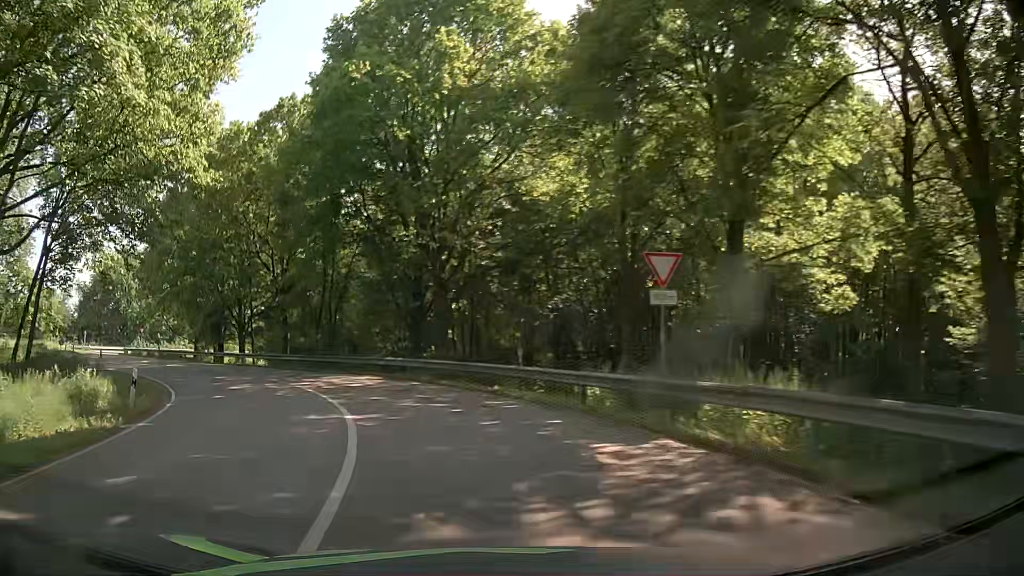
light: Day
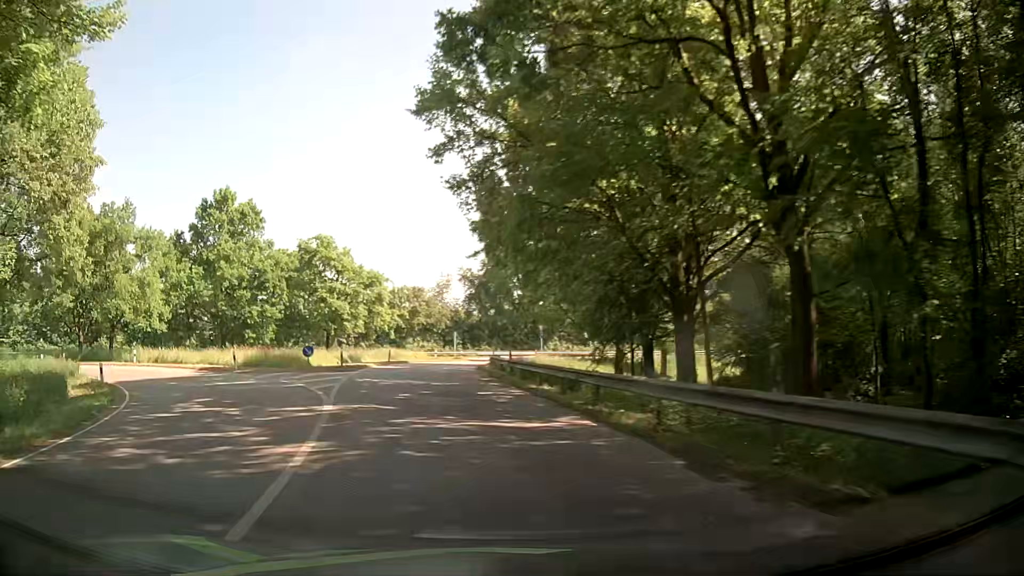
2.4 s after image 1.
(-10.3, +31.0) m; -36°
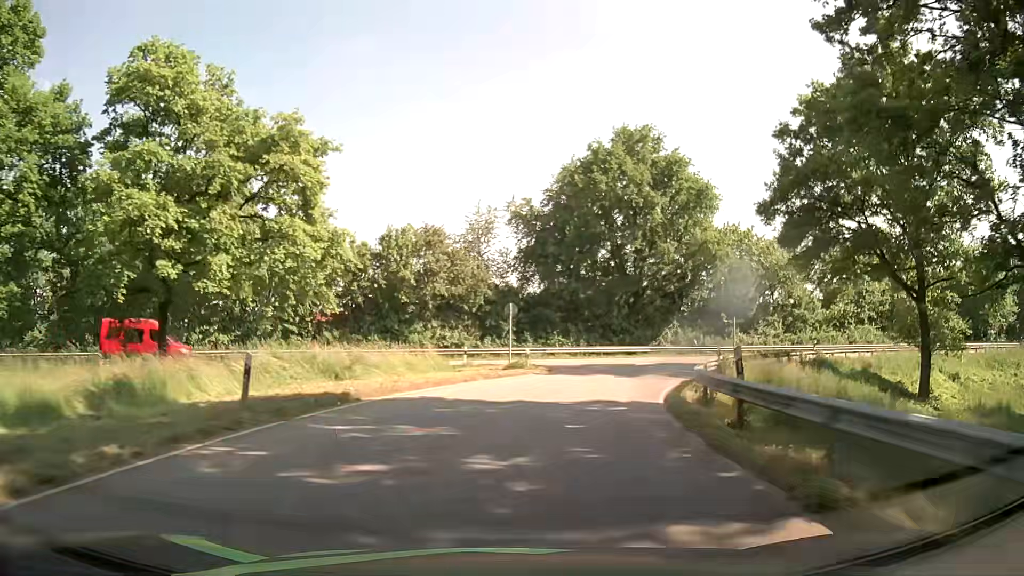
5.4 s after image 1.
(-7.0, +40.1) m; -8°
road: primary_link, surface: asphalt
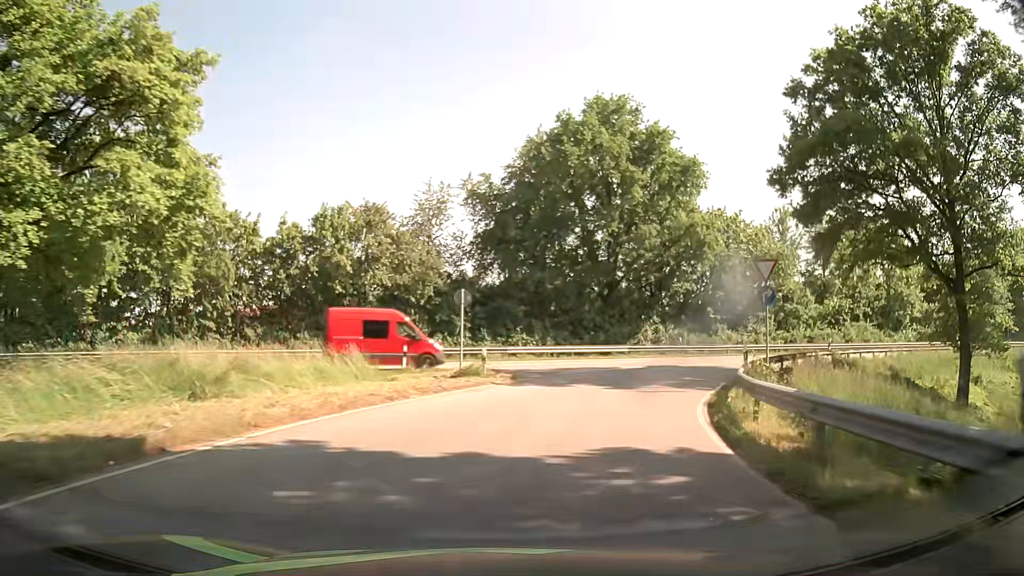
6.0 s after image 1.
(+0.2, +7.1) m; +3°
(+1, +10) (+3, +20) (+8, +28) (+15, +36) (+23, +41) (+32, +45) (+42, +49) (+51, +52) (+60, +56) (+70, +60) m
